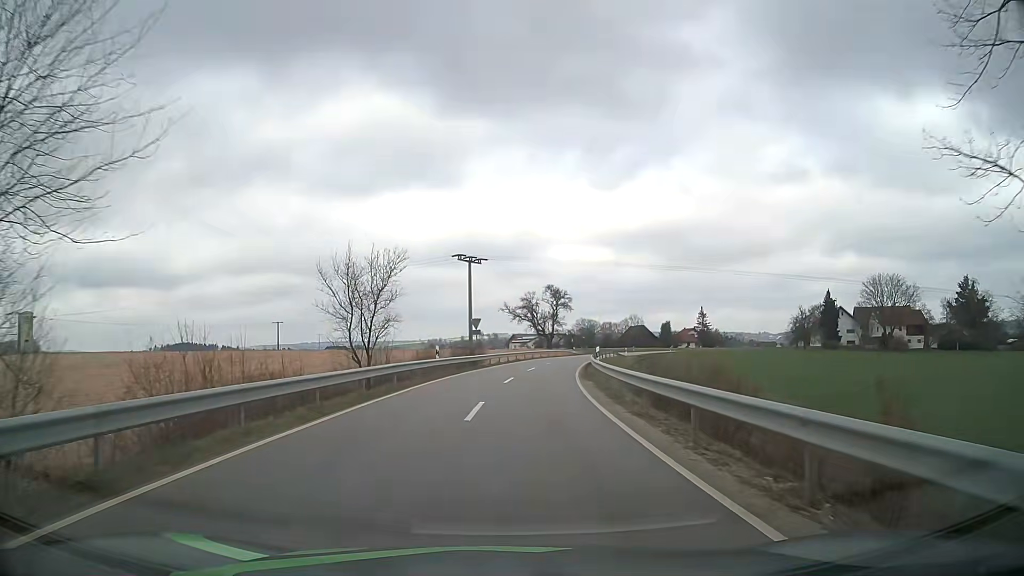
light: Day
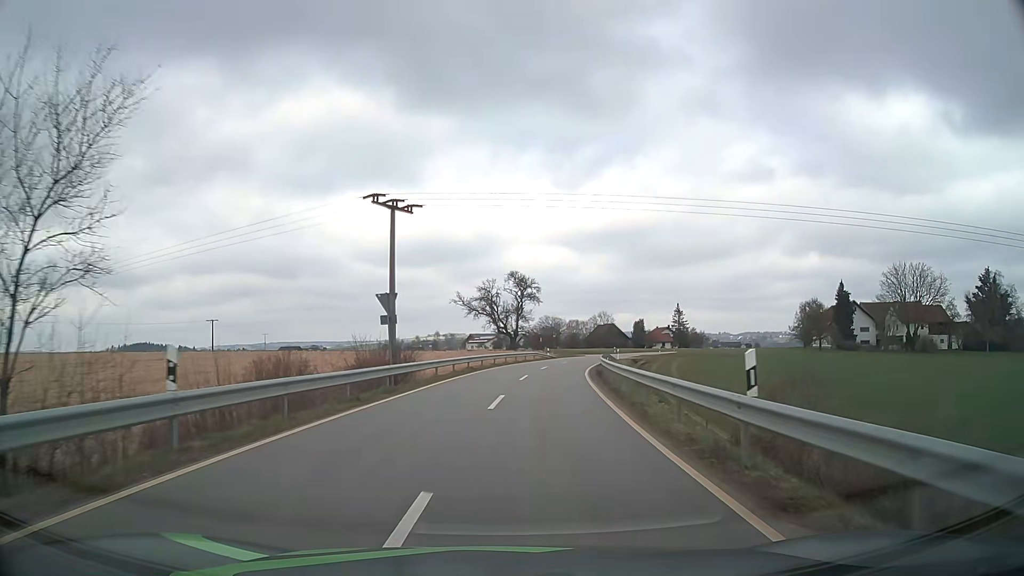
(+0.4, +22.4) m; +3°
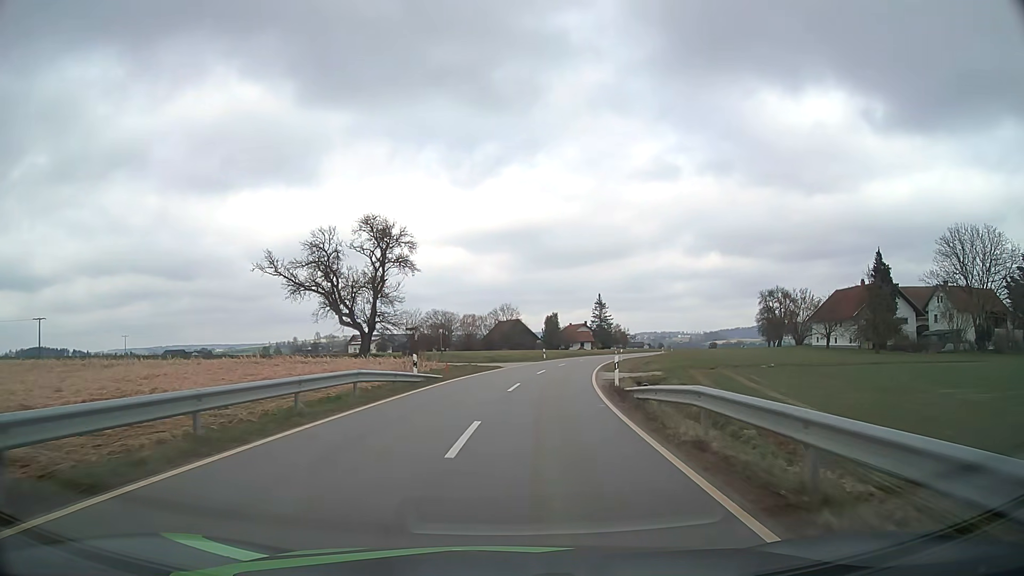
(+3.2, +43.1) m; +9°
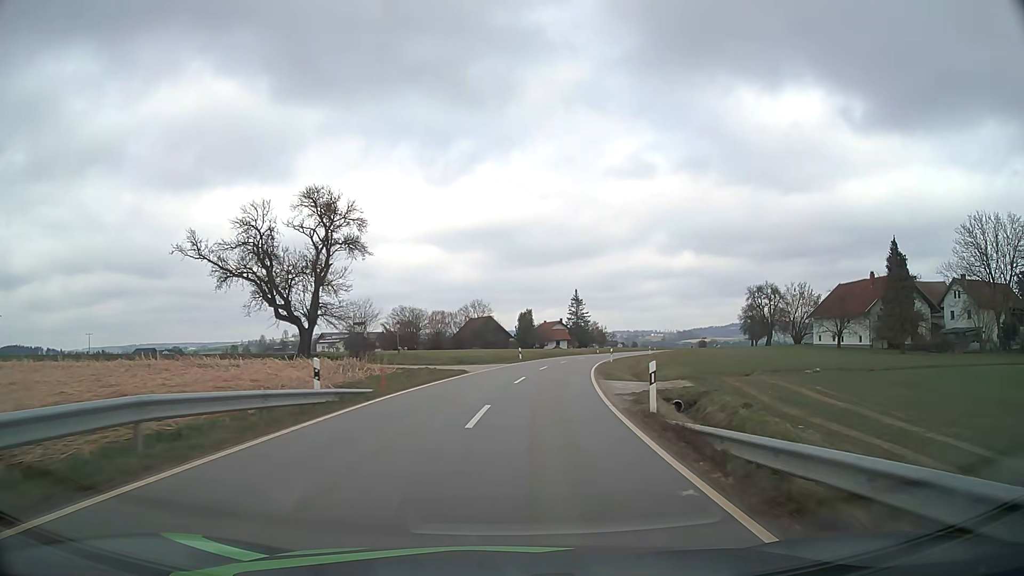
(+0.2, +9.4) m; +2°
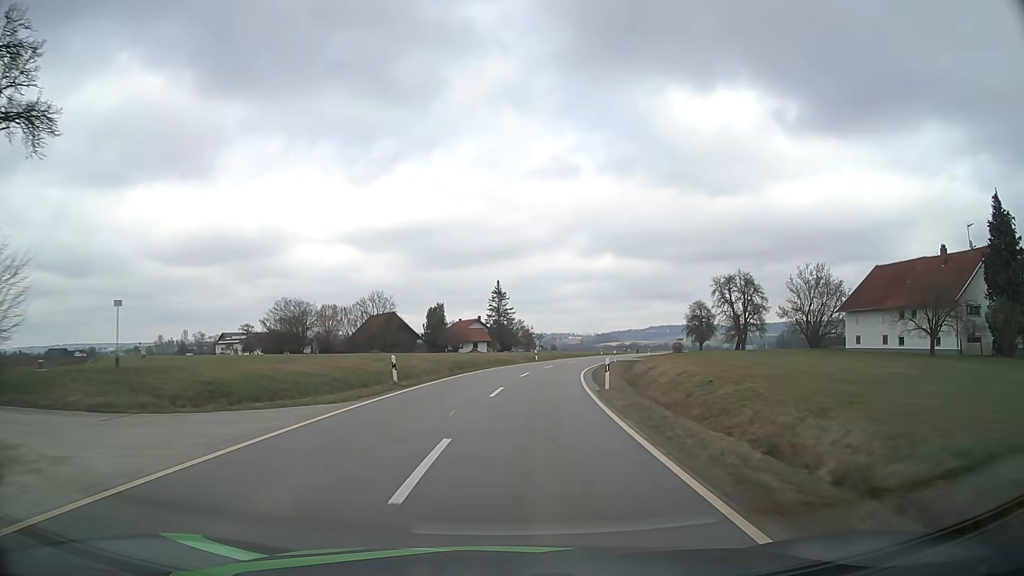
(+1.9, +29.7) m; +7°
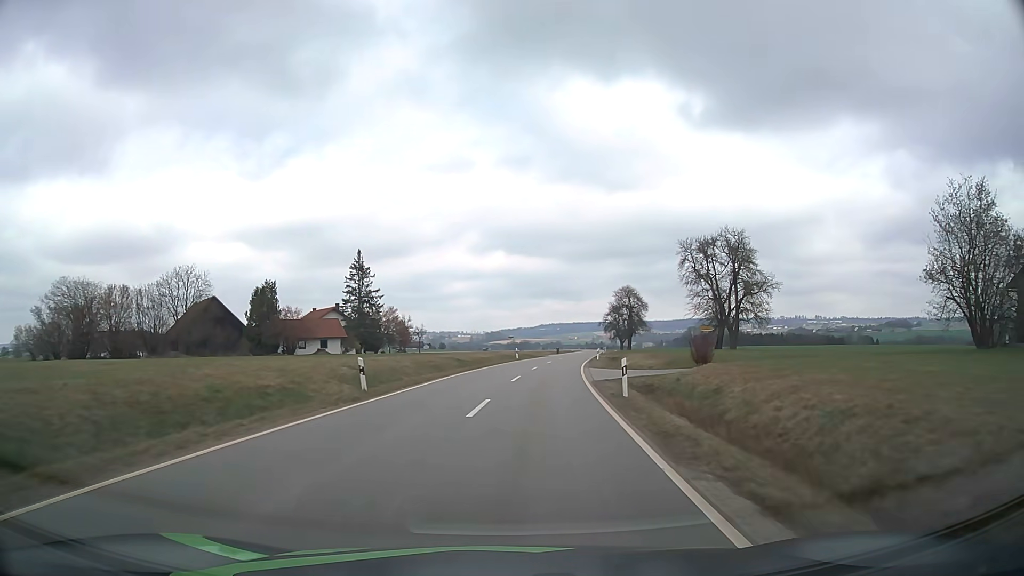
(+3.4, +42.0) m; +9°
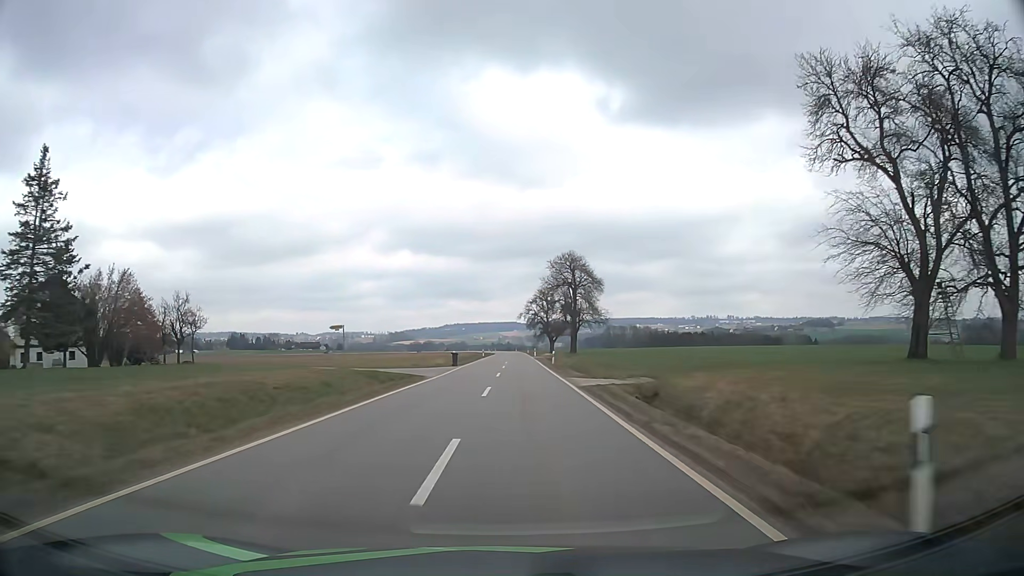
(+4.7, +55.5) m; +8°
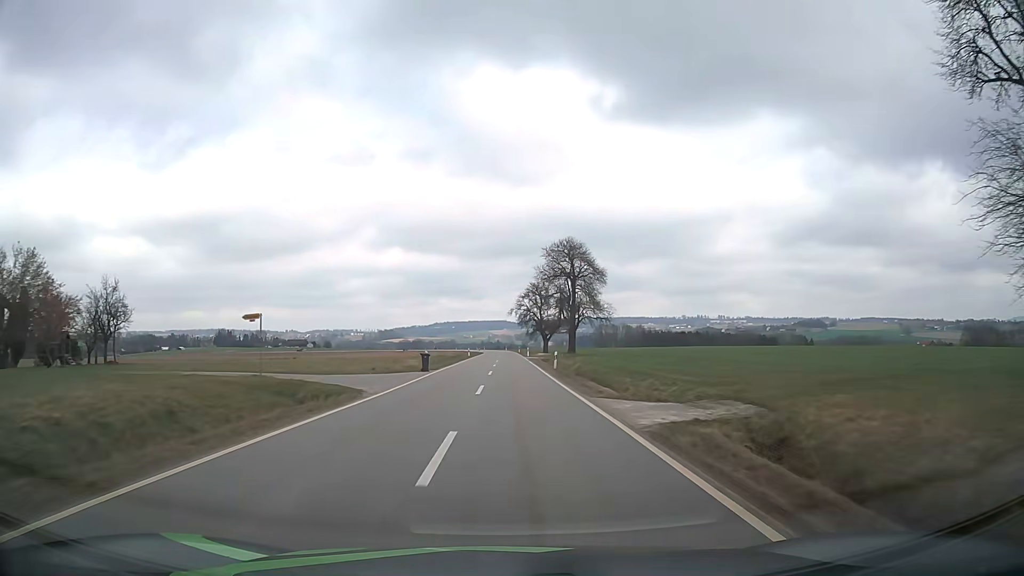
(+0.1, +11.5) m; +1°
(0, +10) (0, +20) (0, +30) (0, +40) (0, +50) (0, +60) (0, +70) (0, +80) (0, +90) (0, +100) m
